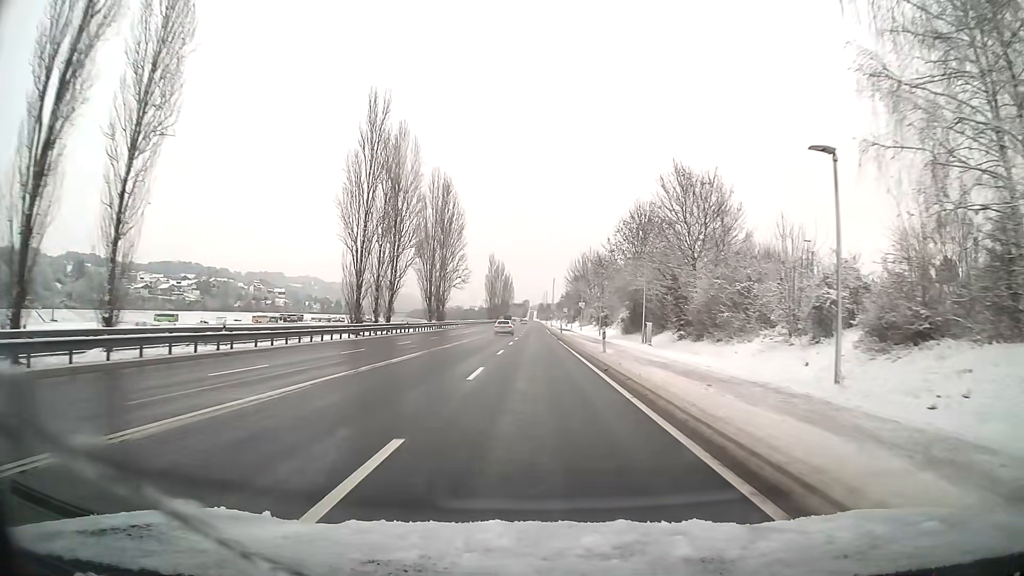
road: primary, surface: asphalt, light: Day
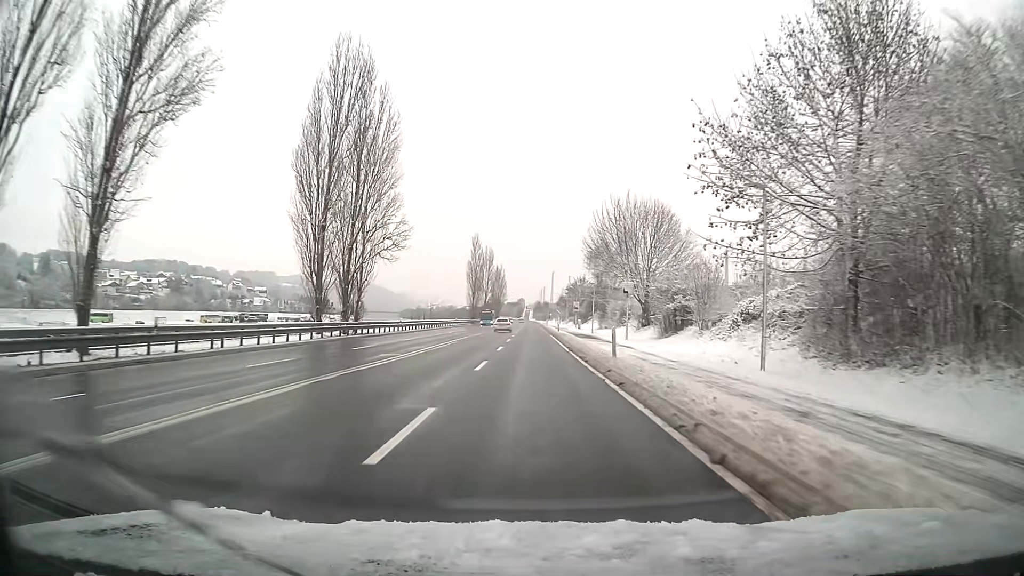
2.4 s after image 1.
(+0.1, +45.6) m; 0°
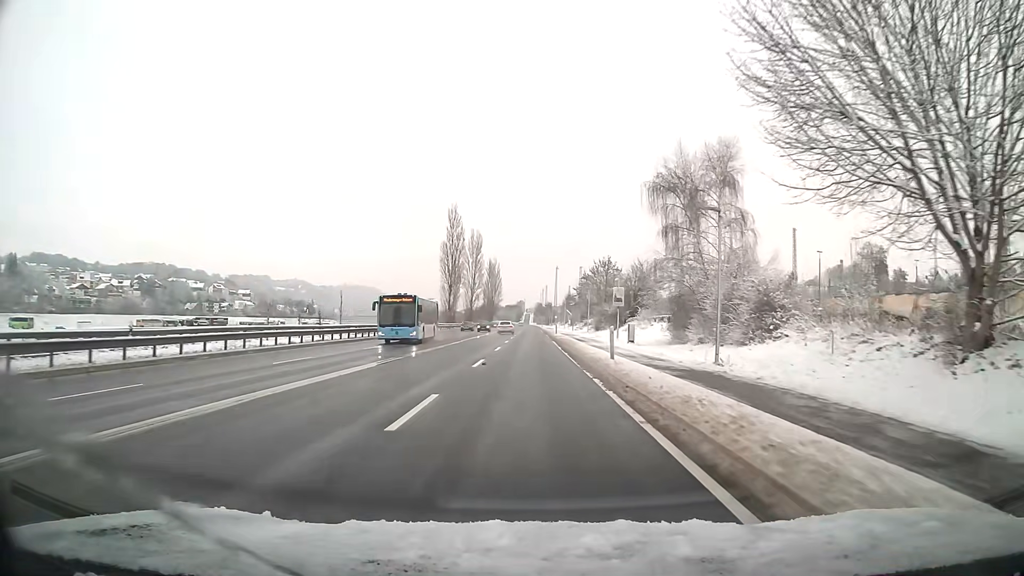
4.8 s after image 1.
(0.0, +45.7) m; 0°
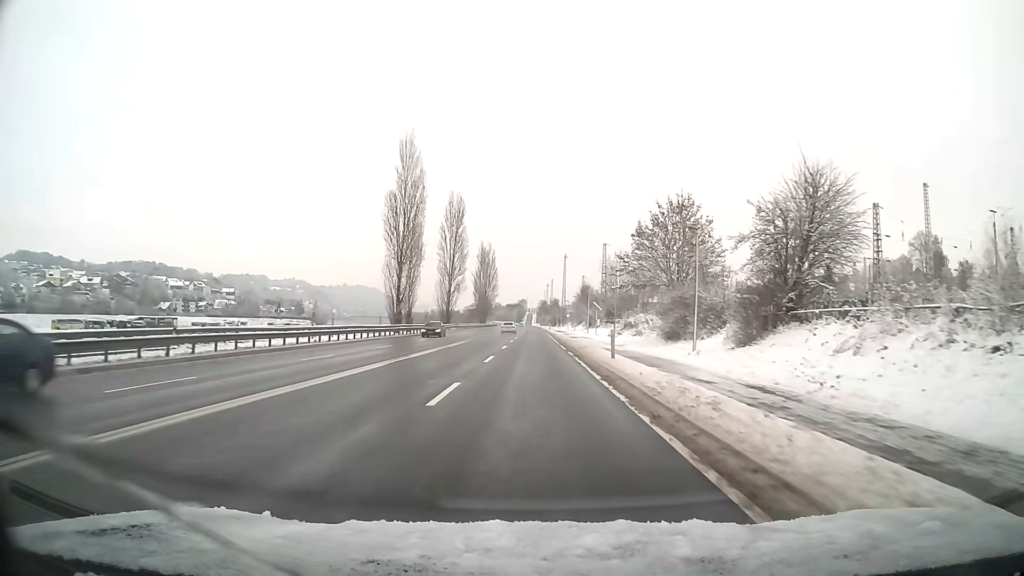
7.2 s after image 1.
(-0.1, +45.7) m; 0°
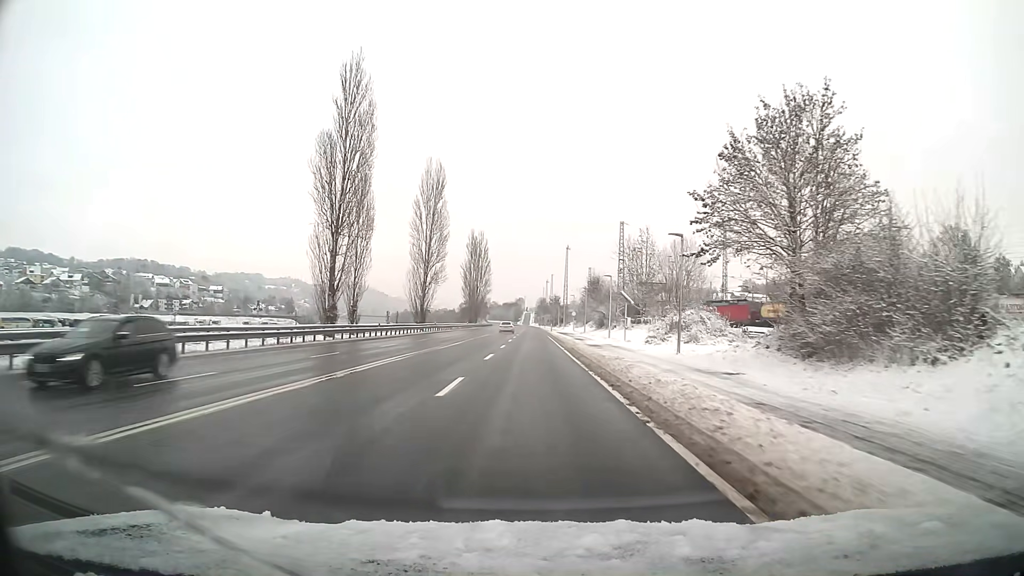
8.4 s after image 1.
(0.0, +22.8) m; 0°
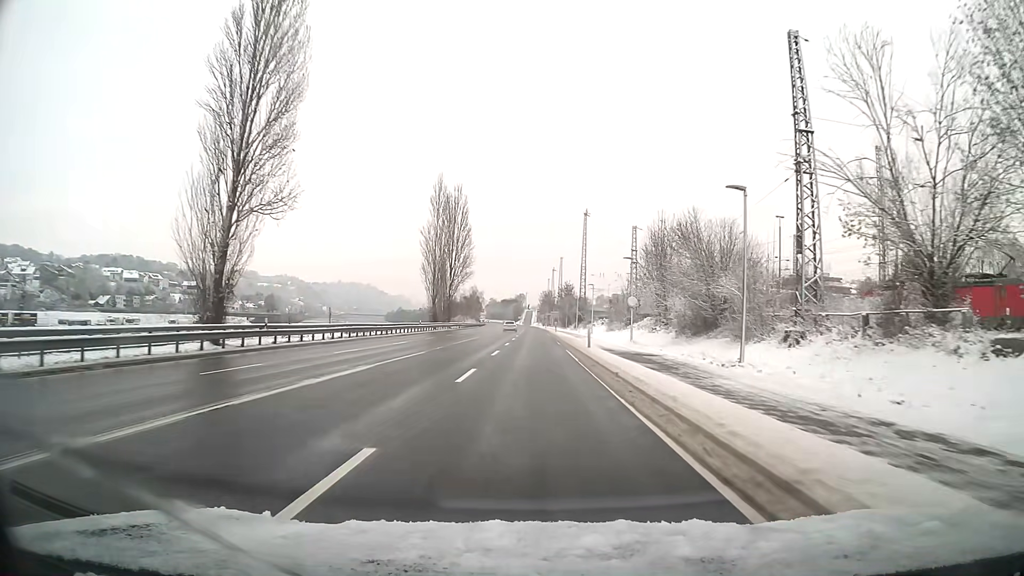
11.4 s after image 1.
(-0.1, +57.1) m; 0°
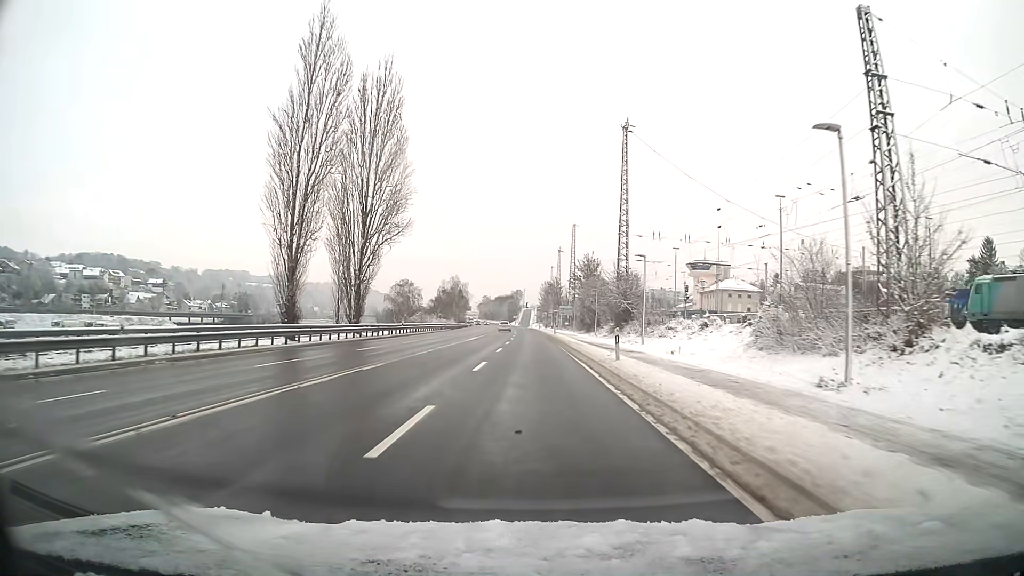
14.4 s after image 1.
(+0.1, +56.7) m; 0°
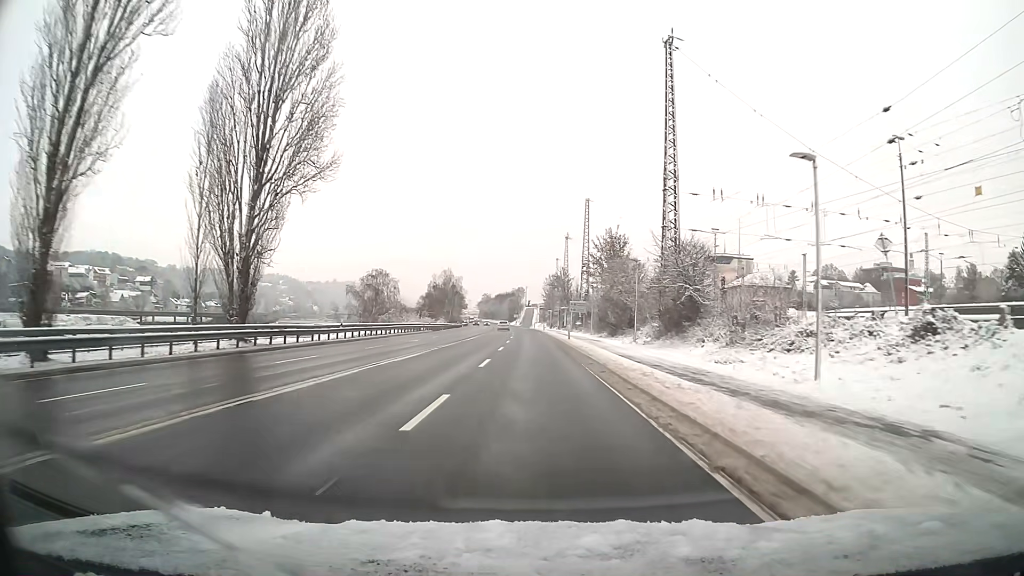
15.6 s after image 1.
(0.0, +22.5) m; 0°
